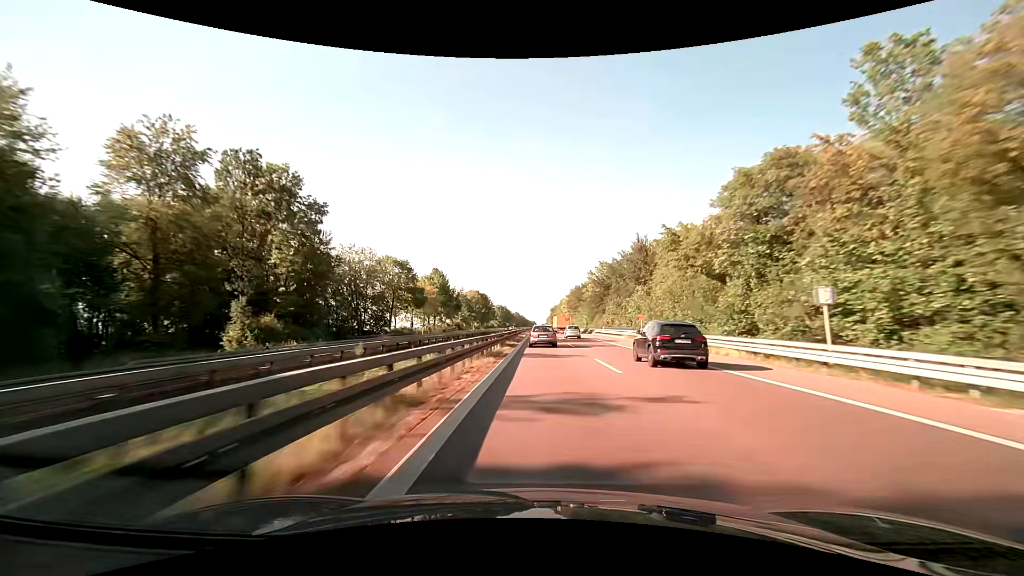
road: trunk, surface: asphalt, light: Day
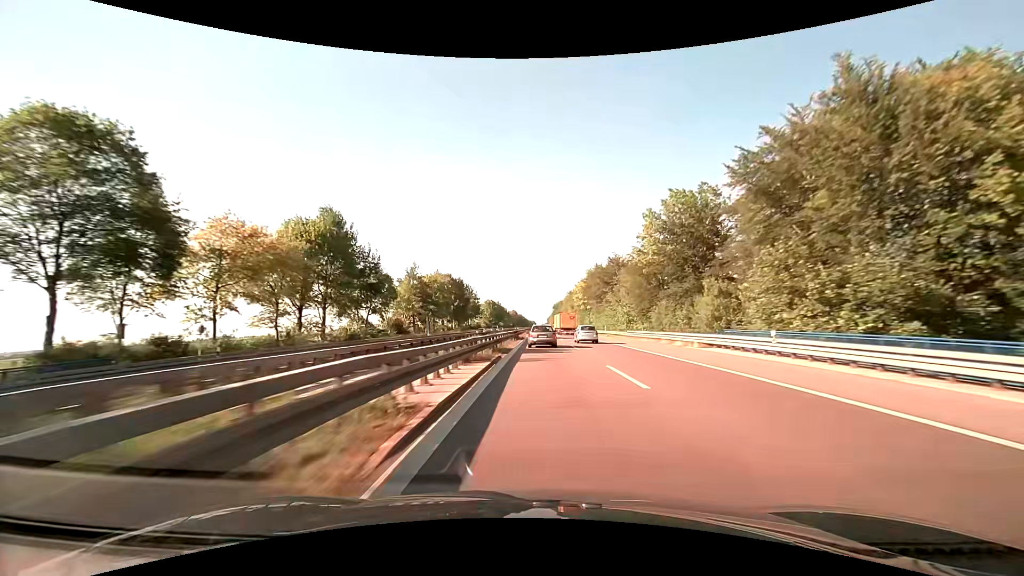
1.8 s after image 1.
(-0.2, +58.0) m; 0°
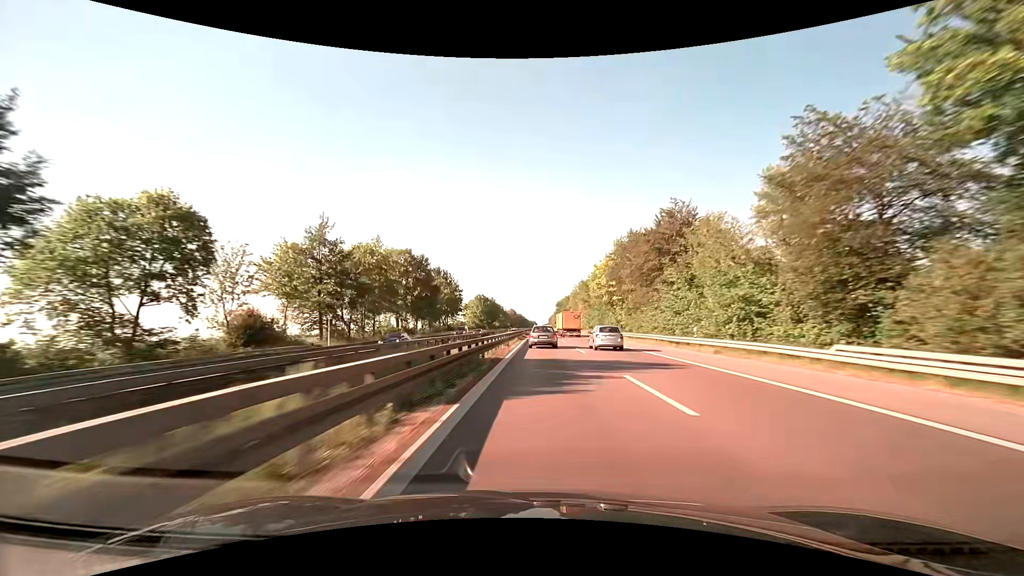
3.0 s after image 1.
(-0.1, +39.3) m; 0°
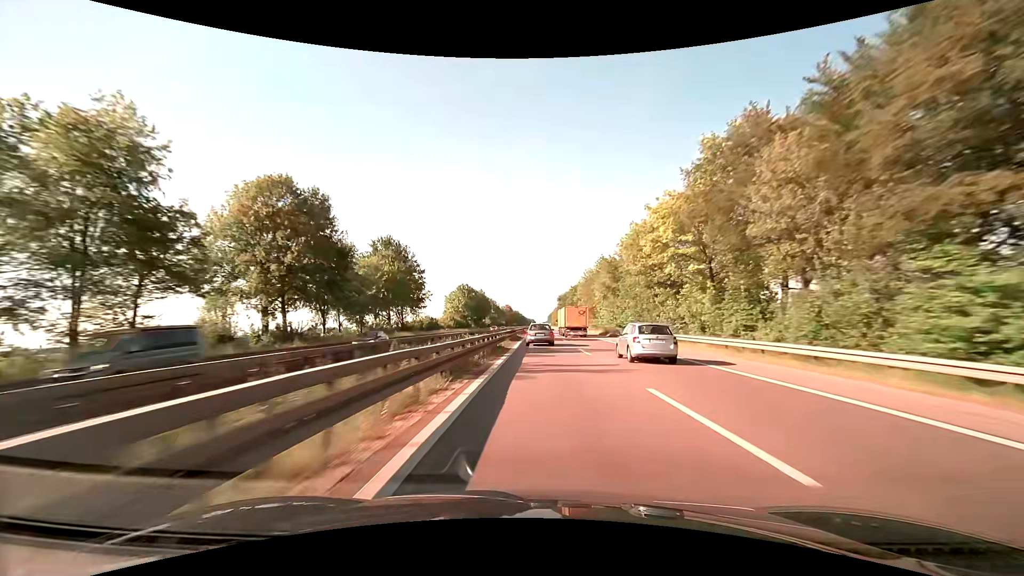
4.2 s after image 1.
(+0.1, +39.3) m; 0°
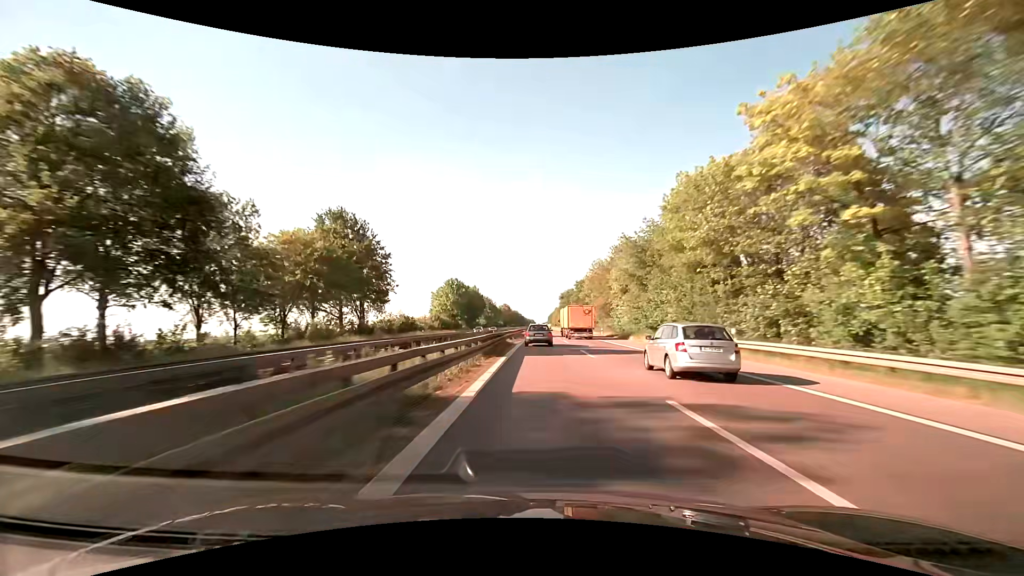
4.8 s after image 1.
(0.0, +19.5) m; 0°
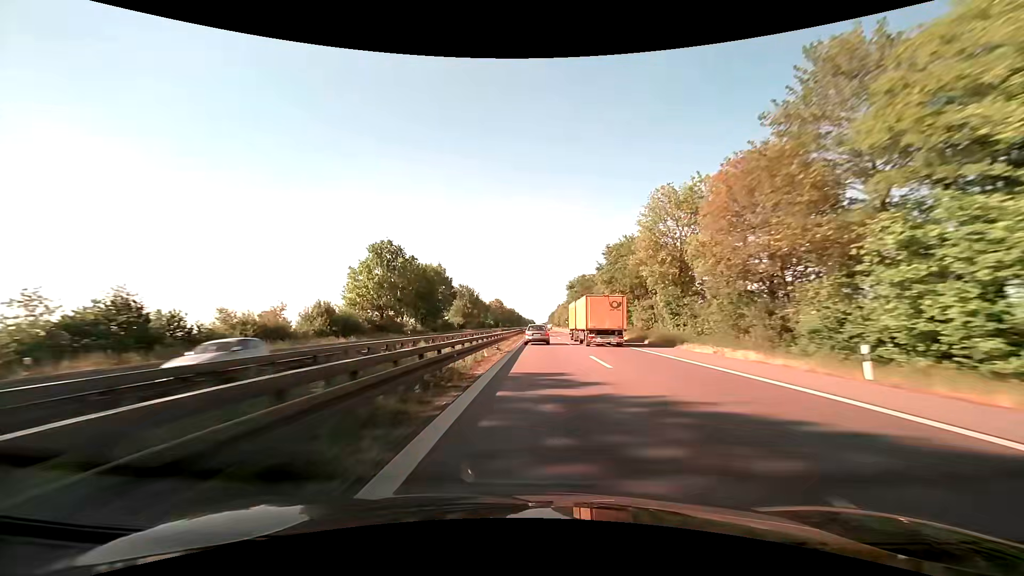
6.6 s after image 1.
(0.0, +59.1) m; 0°
(0, +10) (0, +20) (0, +30) (0, +40) (0, +50) (0, +60) (0, +70) (0, +80) (0, +90) (0, +100) m
